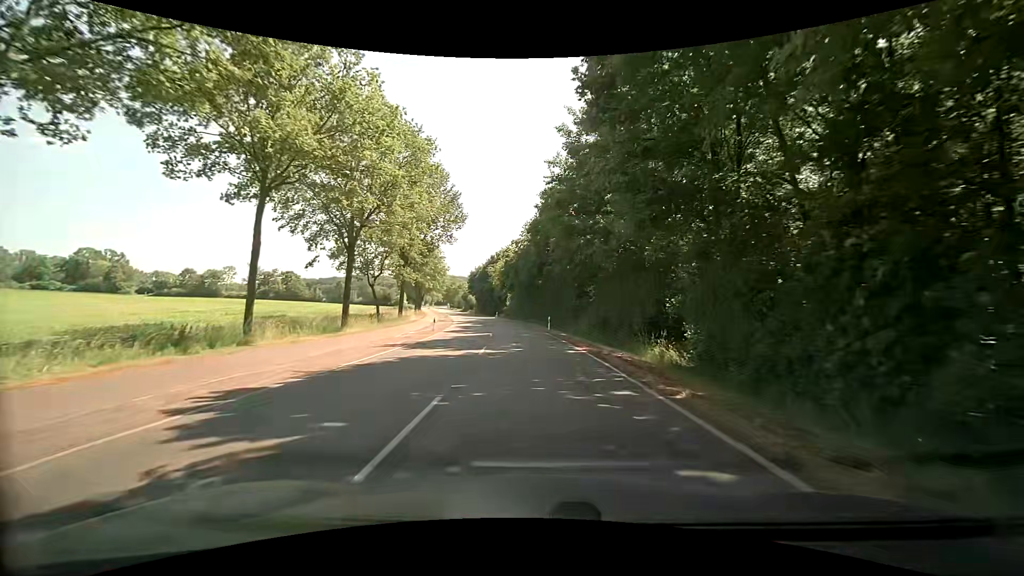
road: secondary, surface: asphalt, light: Day
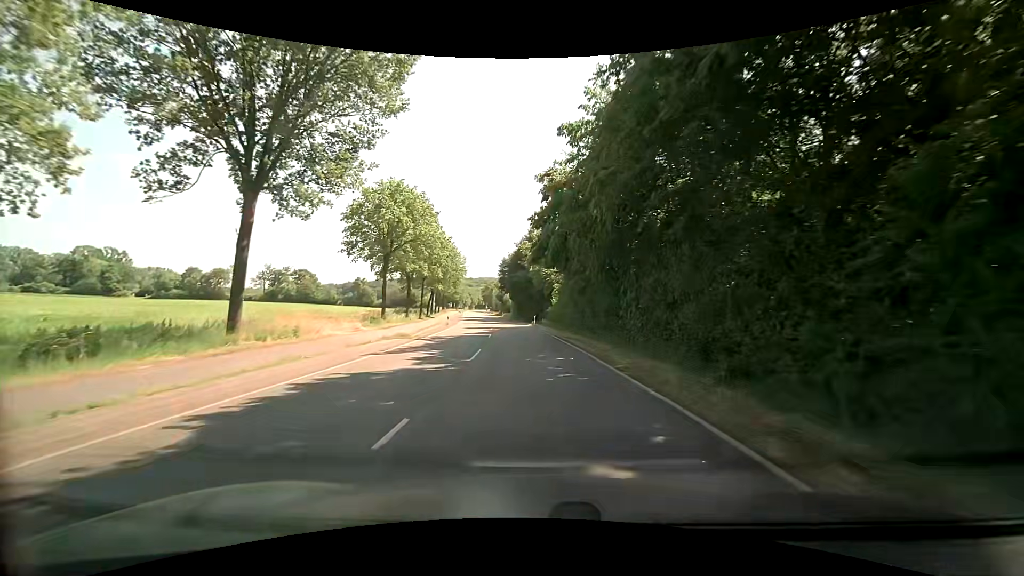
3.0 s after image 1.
(-1.8, +38.0) m; -6°
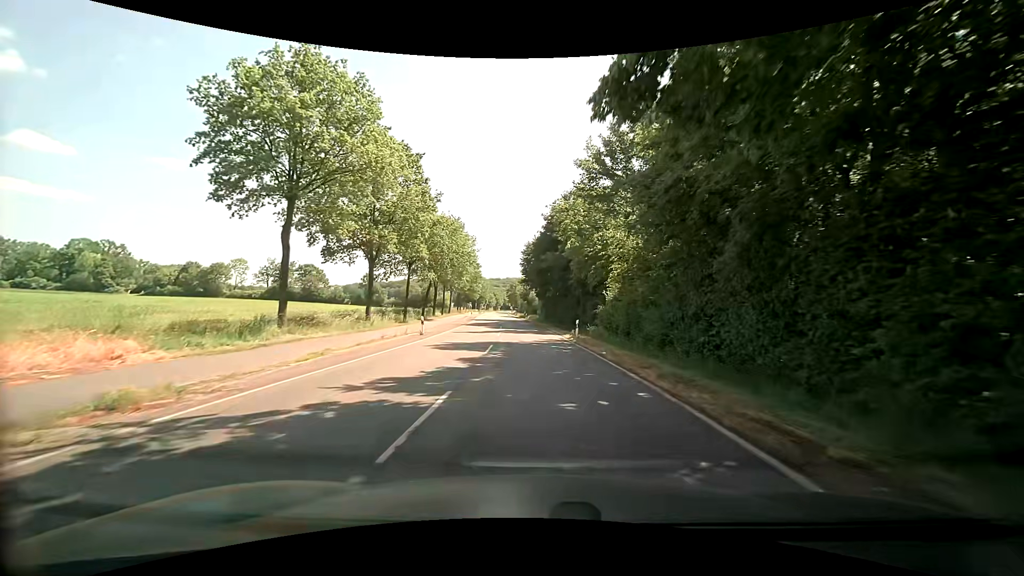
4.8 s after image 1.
(-0.7, +22.2) m; -3°
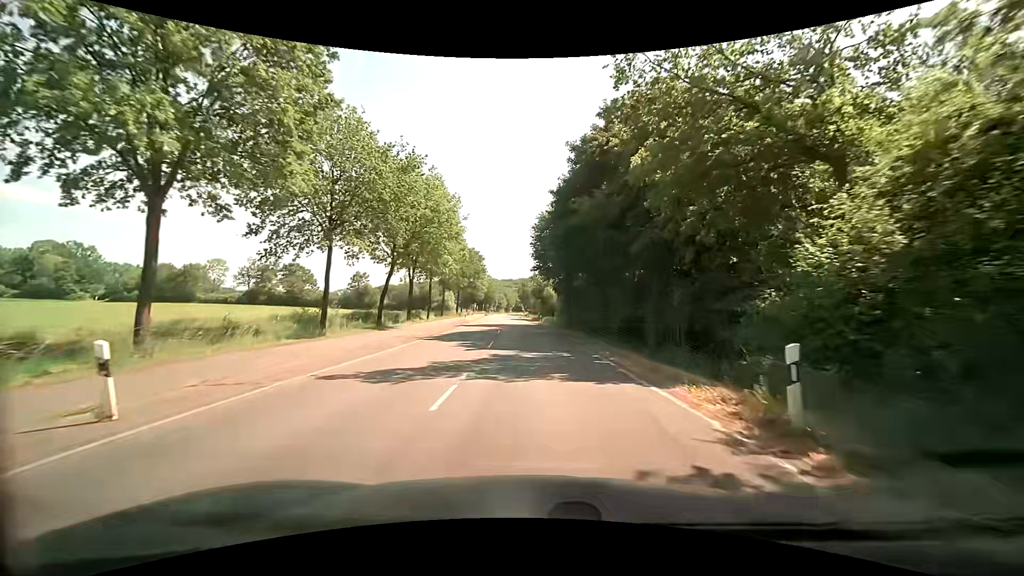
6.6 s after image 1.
(-0.5, +21.8) m; -2°
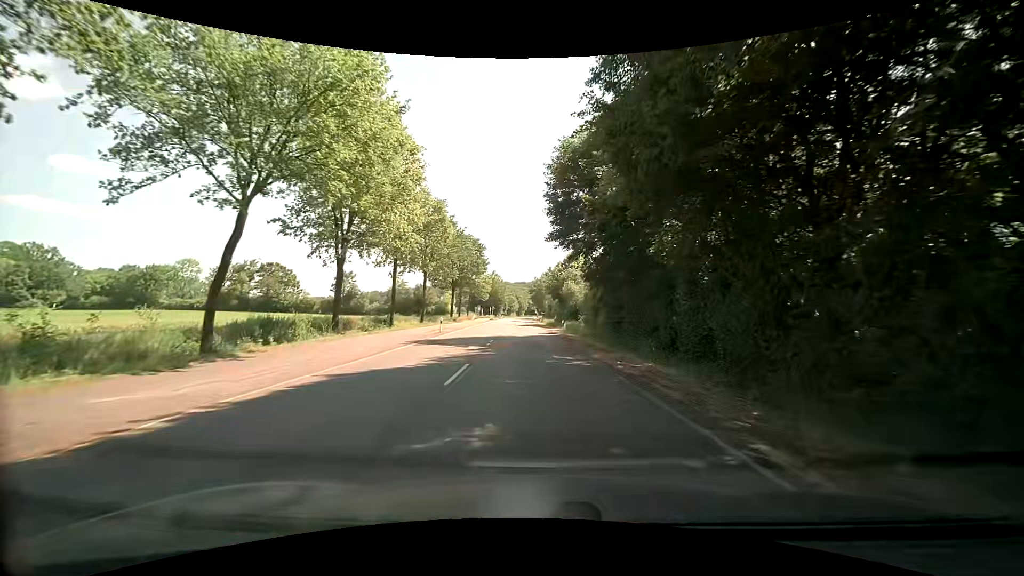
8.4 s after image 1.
(-0.2, +21.7) m; -2°
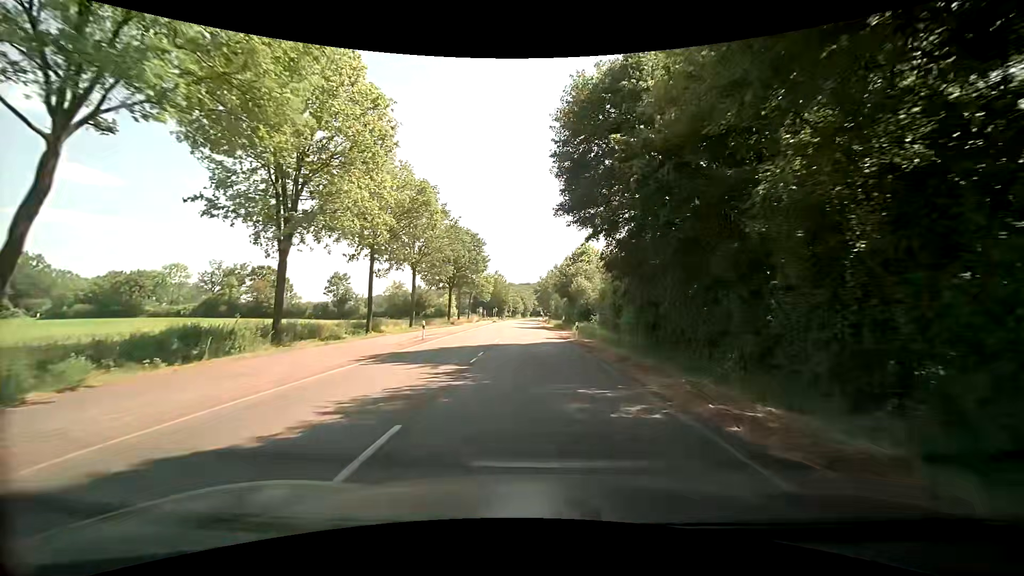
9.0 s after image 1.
(+0.1, +7.4) m; -1°
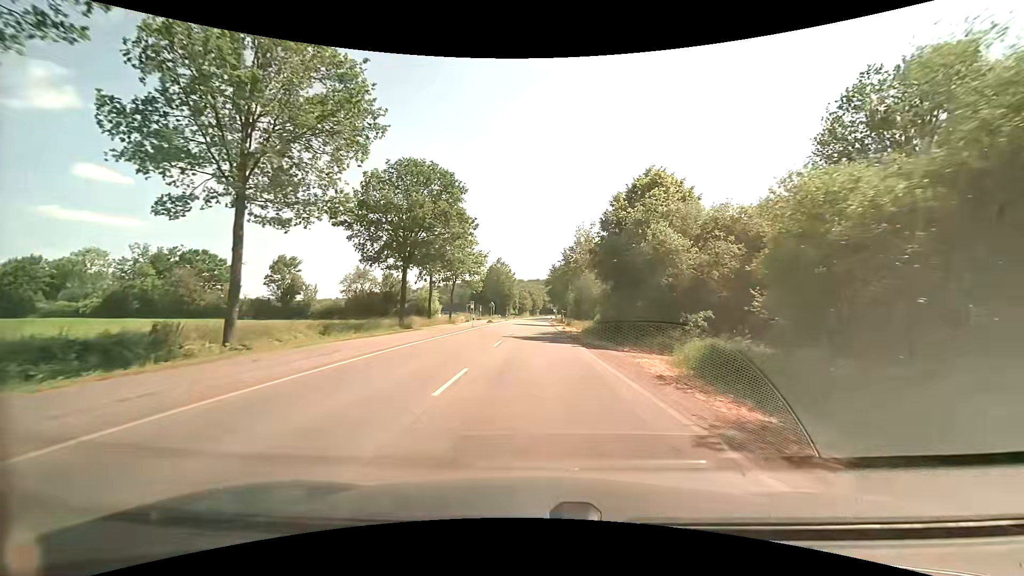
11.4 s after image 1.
(+0.1, +30.4) m; 0°
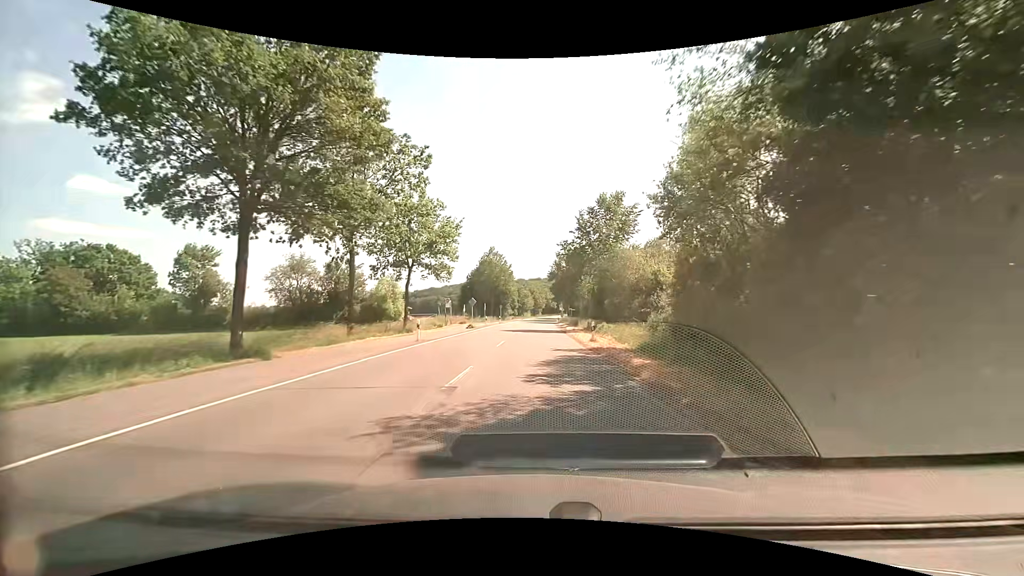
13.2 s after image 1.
(+0.2, +23.4) m; 0°
(0, +10) (0, +20) (0, +30) (0, +40) (0, +50) (0, +60) (0, +70) (0, +80) (0, +90) (+1, +100) m
